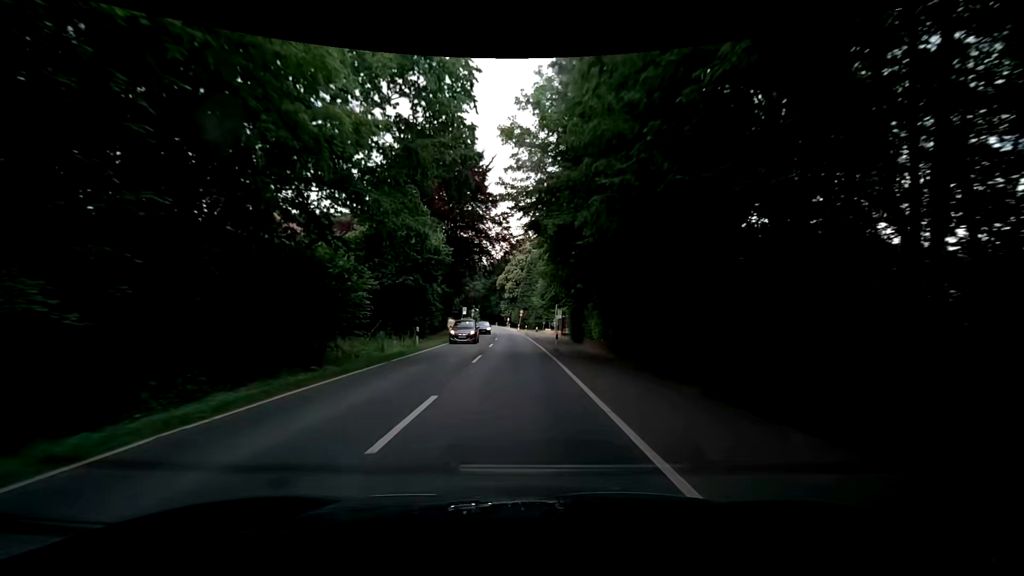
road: secondary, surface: asphalt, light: Day
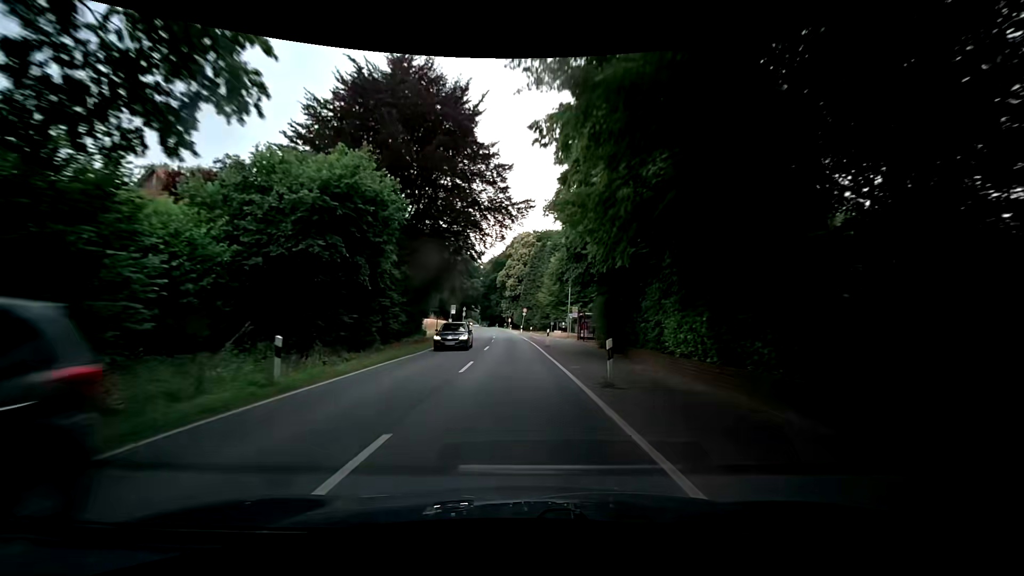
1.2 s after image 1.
(0.0, +15.2) m; 0°
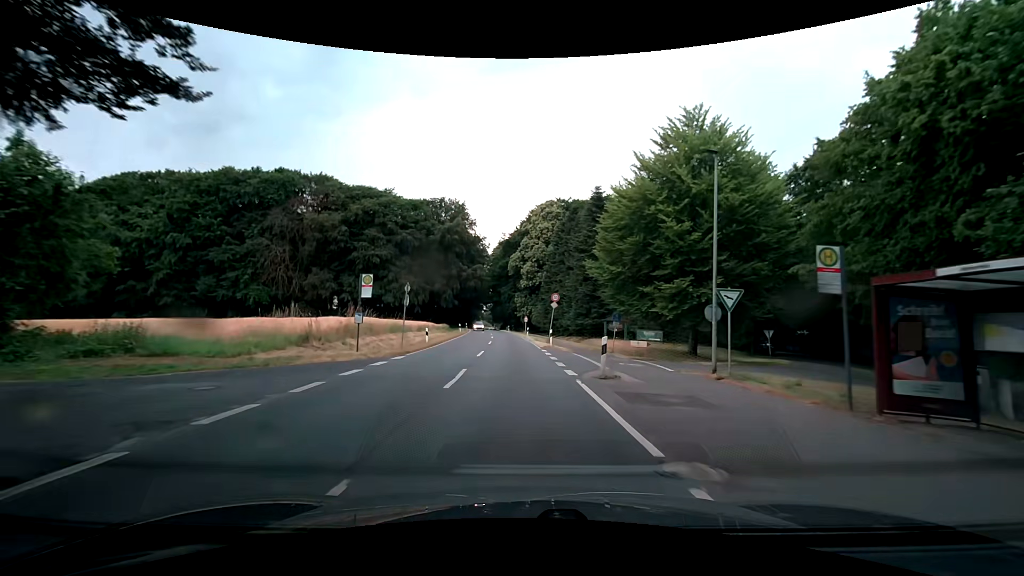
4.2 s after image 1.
(-1.0, +37.9) m; -2°
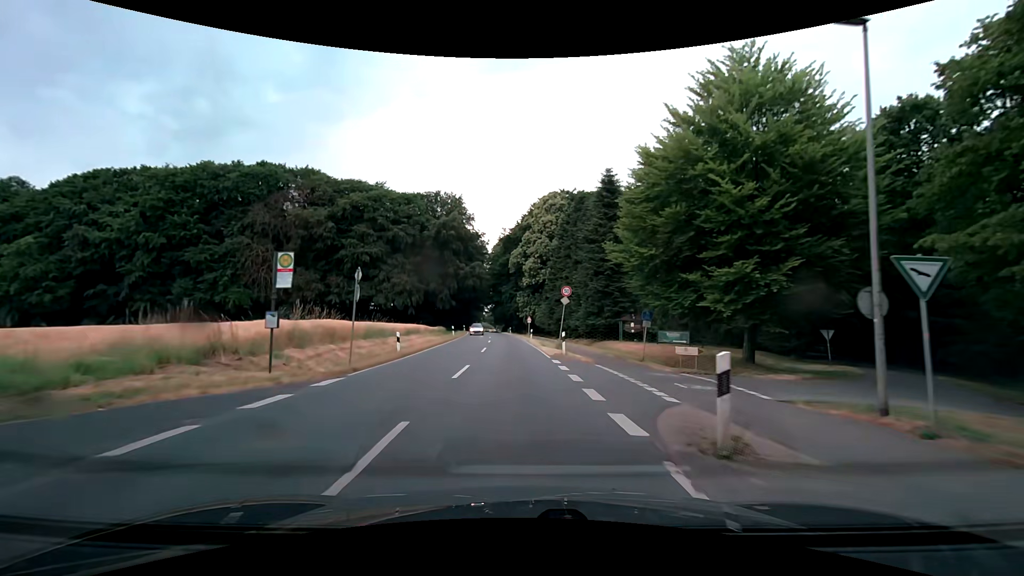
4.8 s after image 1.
(-0.1, +7.6) m; -1°
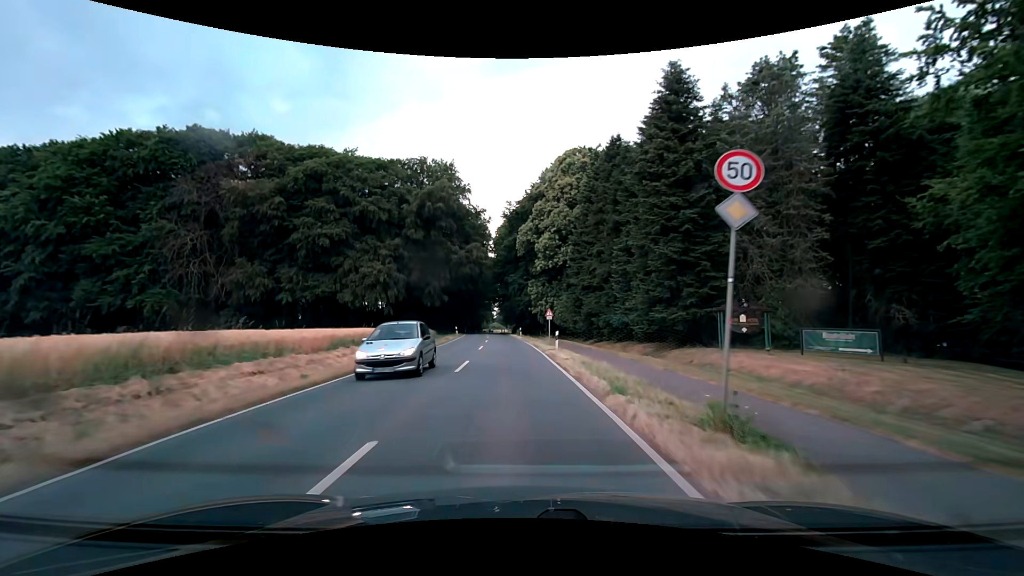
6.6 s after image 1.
(-0.2, +22.8) m; -1°
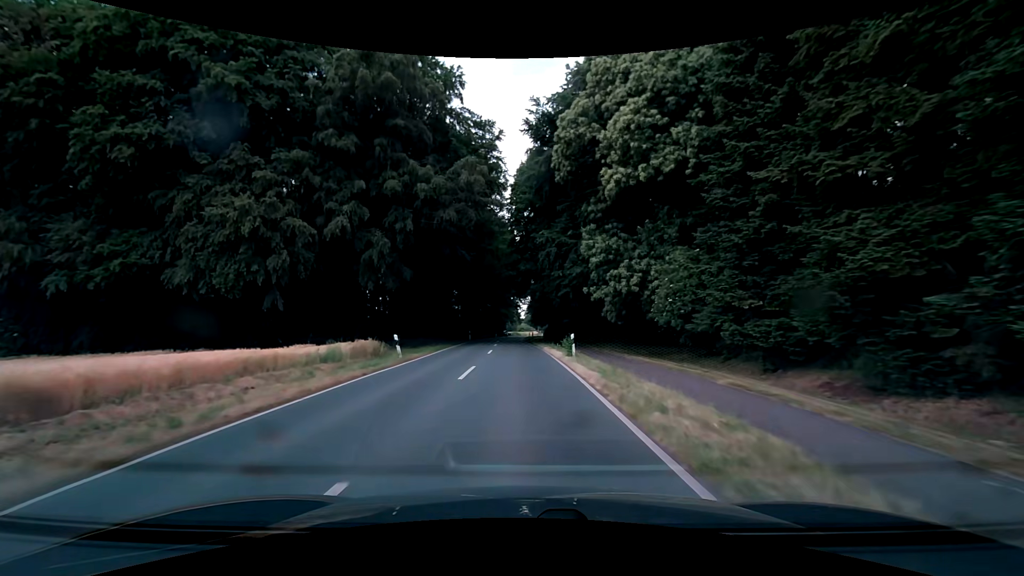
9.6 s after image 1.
(-1.2, +38.0) m; -3°
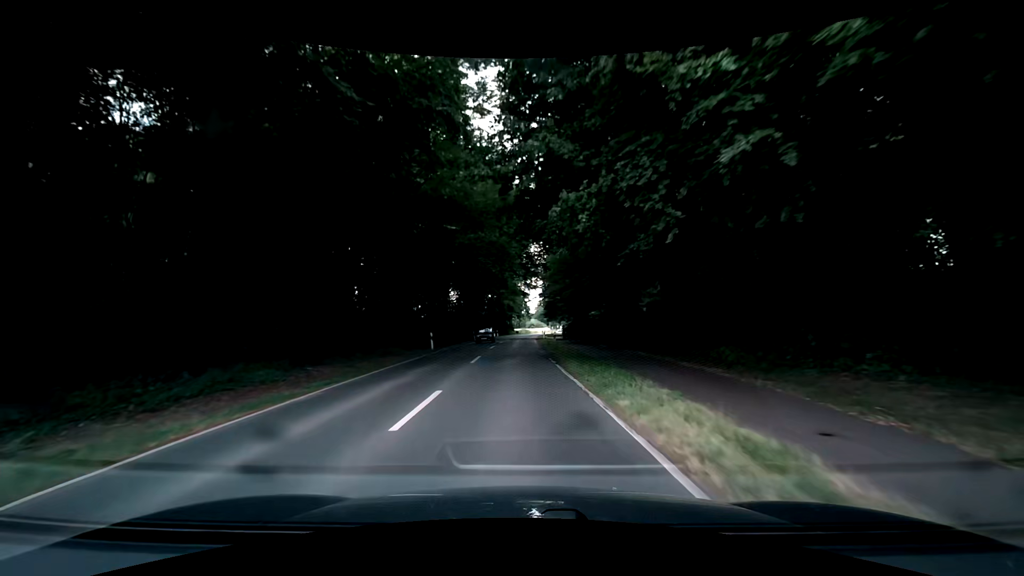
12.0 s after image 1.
(-0.3, +30.5) m; -1°
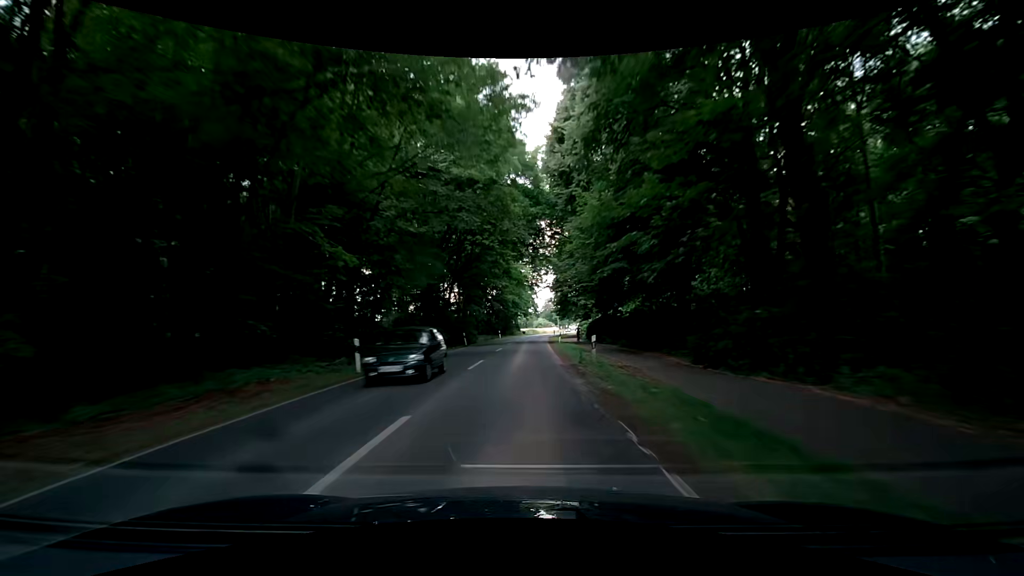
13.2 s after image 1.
(0.0, +15.3) m; 0°
(0, +10) (0, +20) (0, +30) (0, +40) (+1, +50) (+1, +60) (+2, +70) (+2, +80) (+3, +90) (+4, +100) m
